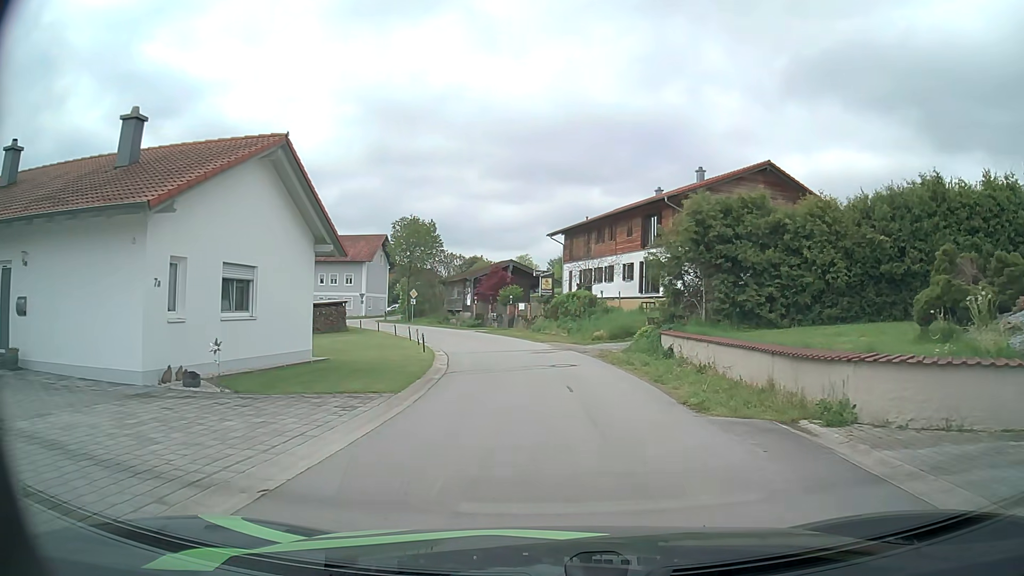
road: unclassified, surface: asphalt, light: Day
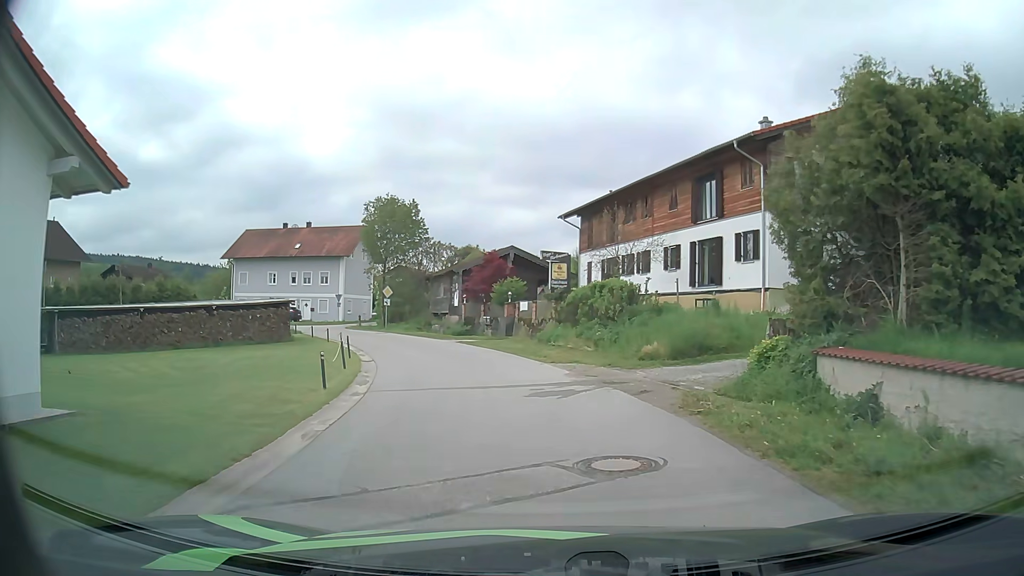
(-0.1, +12.9) m; -2°
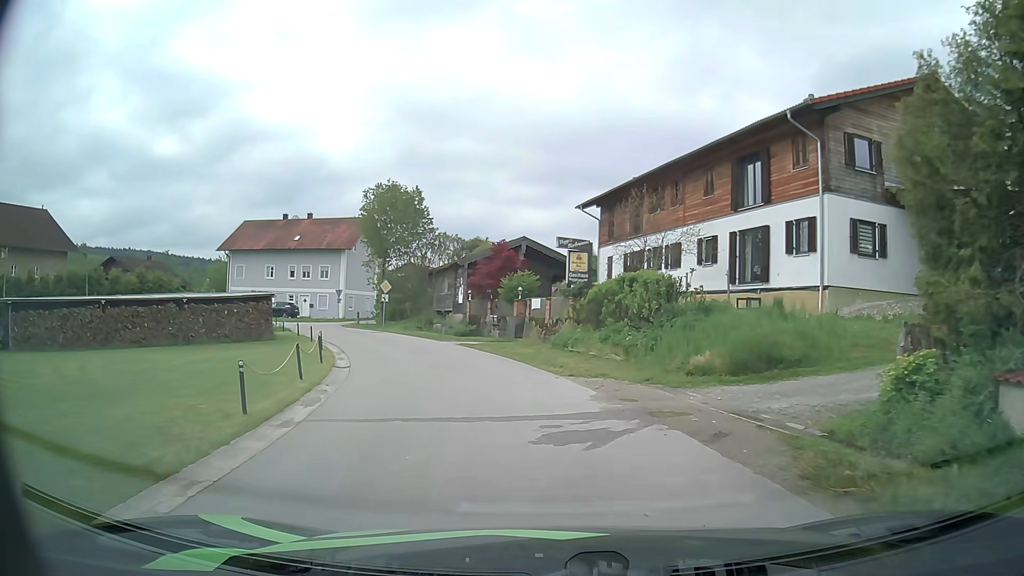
(0.0, +4.4) m; -1°
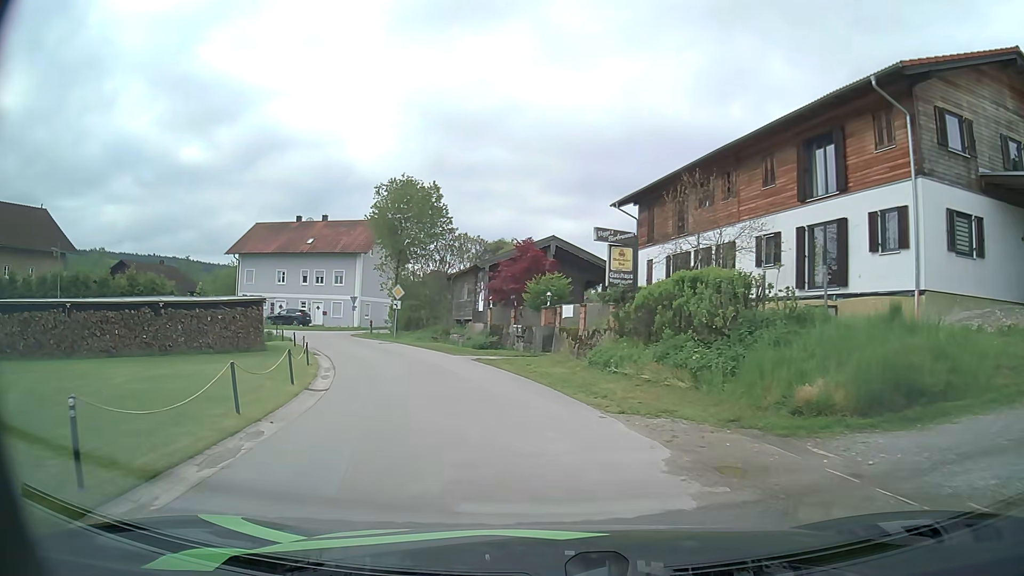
(-0.1, +4.4) m; -2°
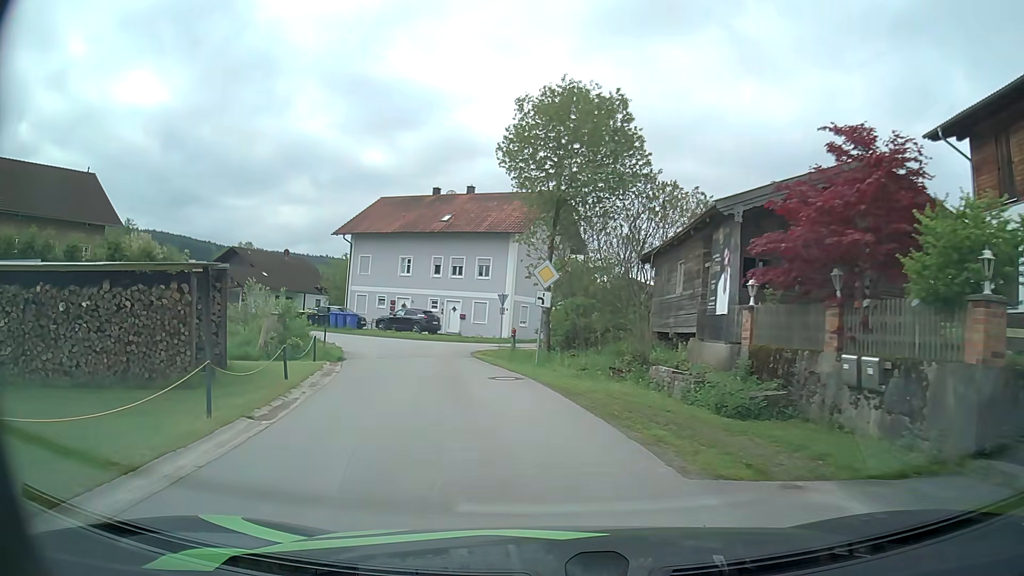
(-2.4, +17.6) m; -15°
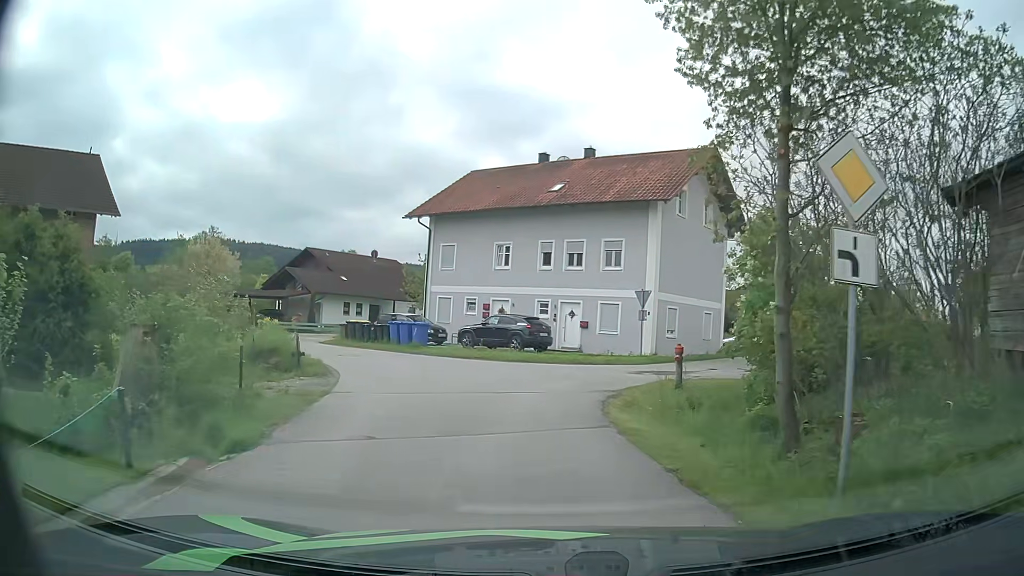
(-1.4, +13.0) m; -11°
